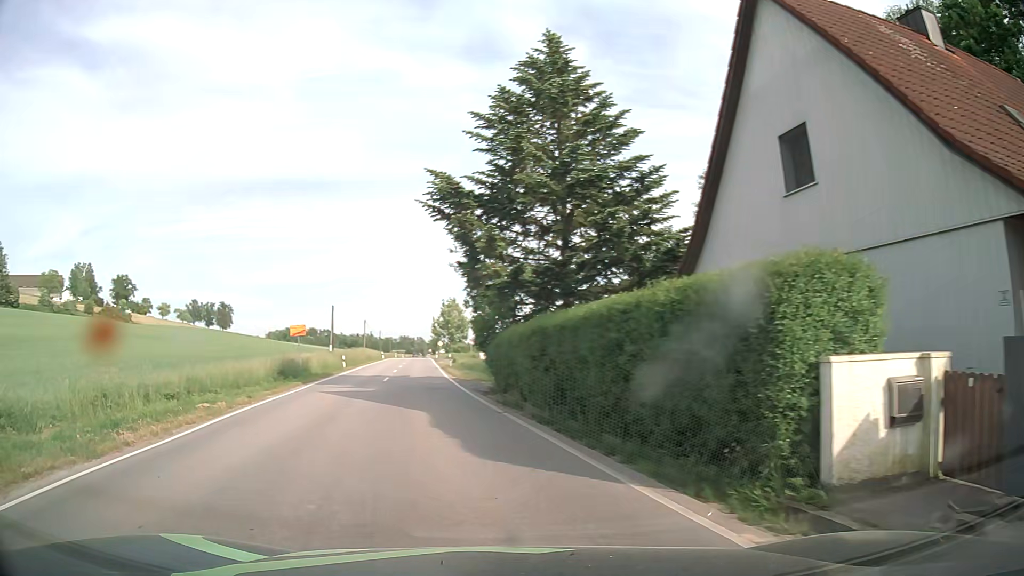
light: Day
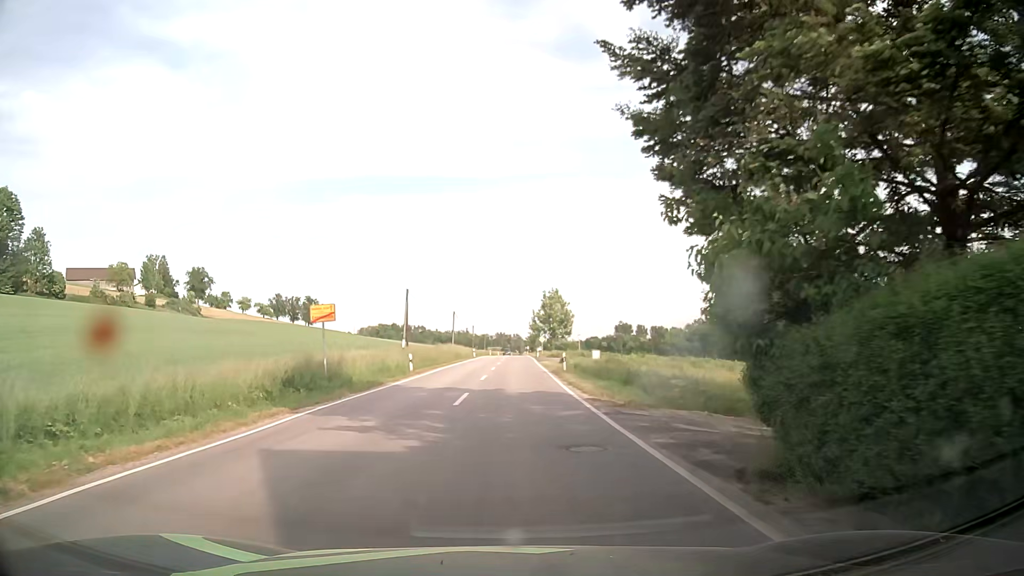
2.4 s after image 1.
(-2.1, +15.5) m; -8°
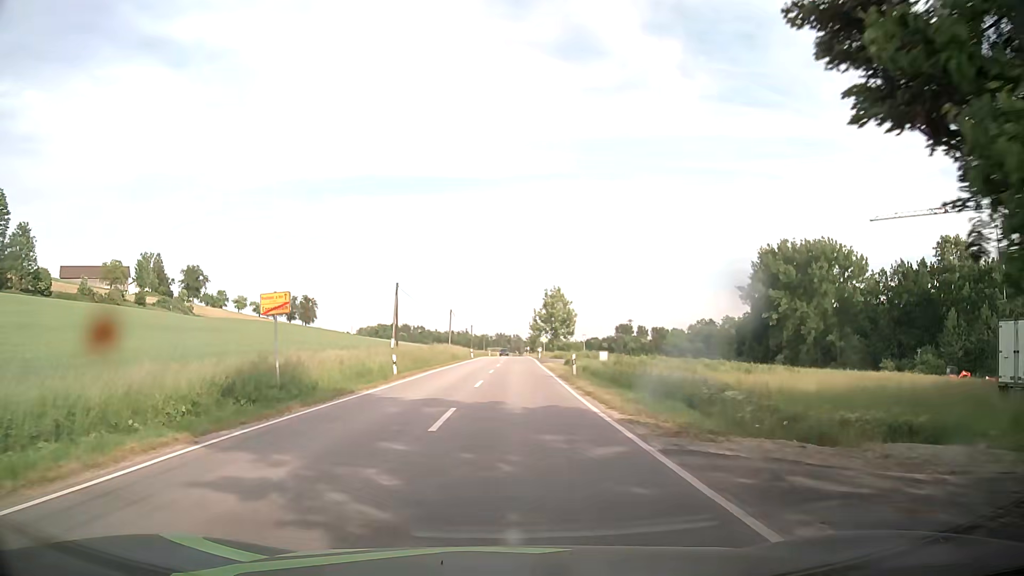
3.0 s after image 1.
(0.0, +5.2) m; -1°
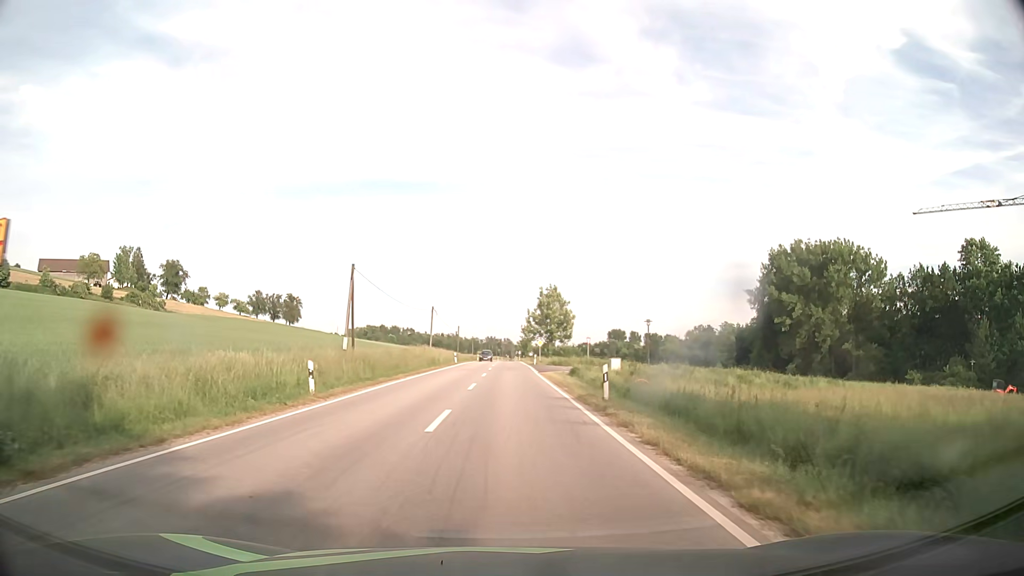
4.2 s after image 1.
(+0.2, +12.0) m; +2°
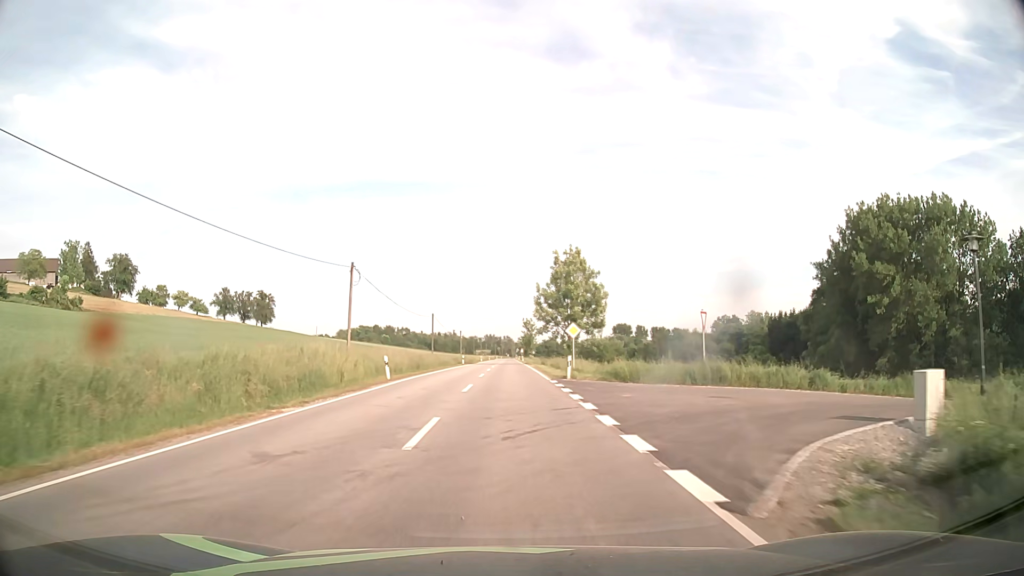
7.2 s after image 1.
(+0.2, +39.0) m; 0°
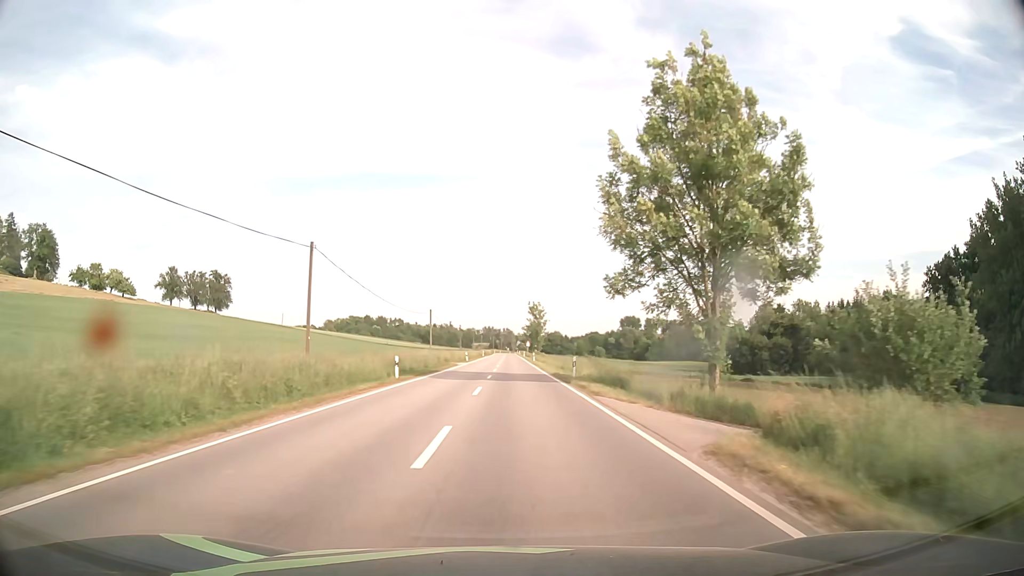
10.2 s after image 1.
(-0.1, +49.9) m; 0°
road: secondary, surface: asphalt
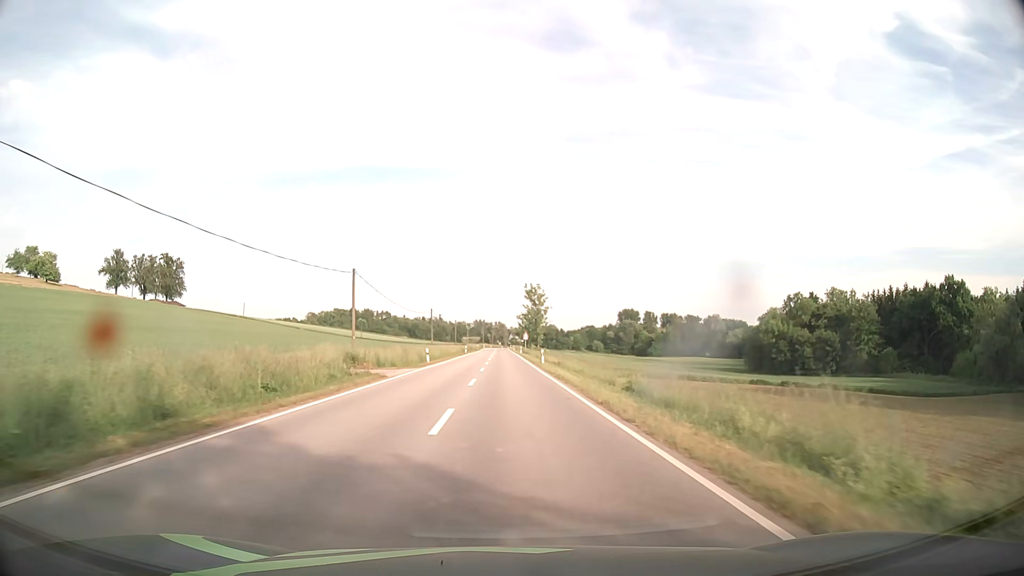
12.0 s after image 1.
(+0.2, +33.6) m; +1°
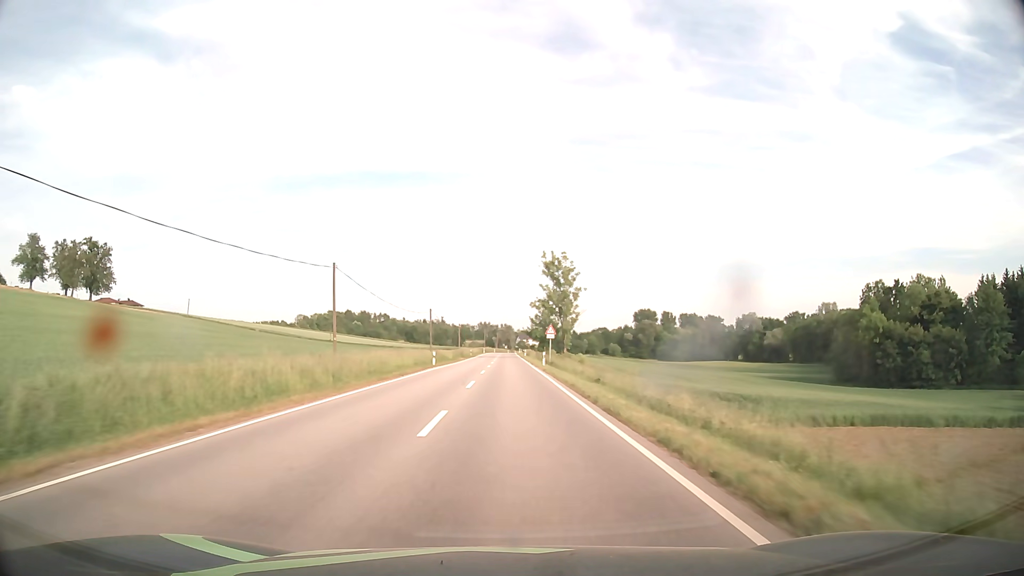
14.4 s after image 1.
(-0.1, +48.5) m; -1°
(0, +10) (0, +20) (0, +30) (0, +40) (0, +50) (0, +60) (0, +70) (0, +80) (0, +90) (0, +100) m
